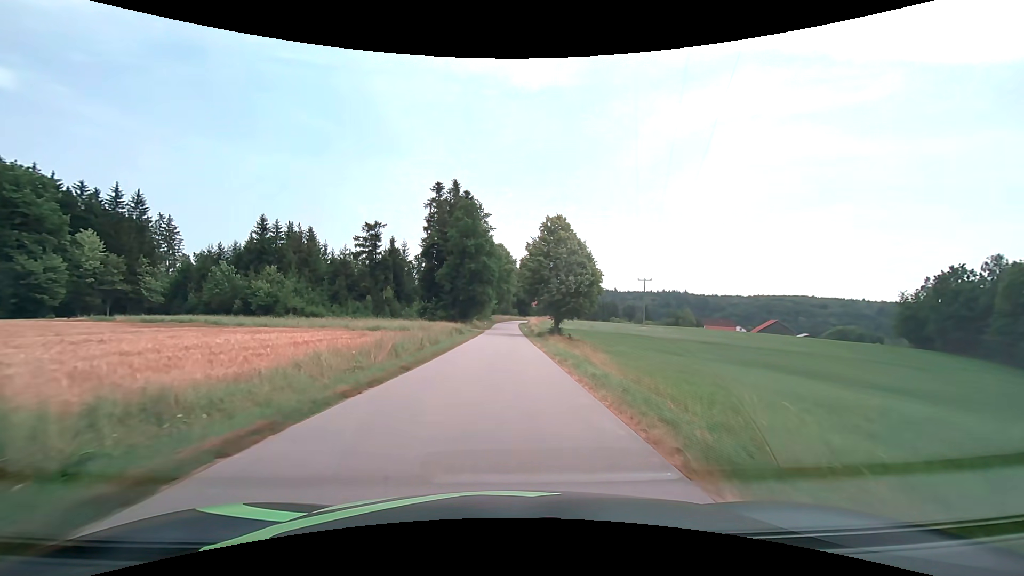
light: Day
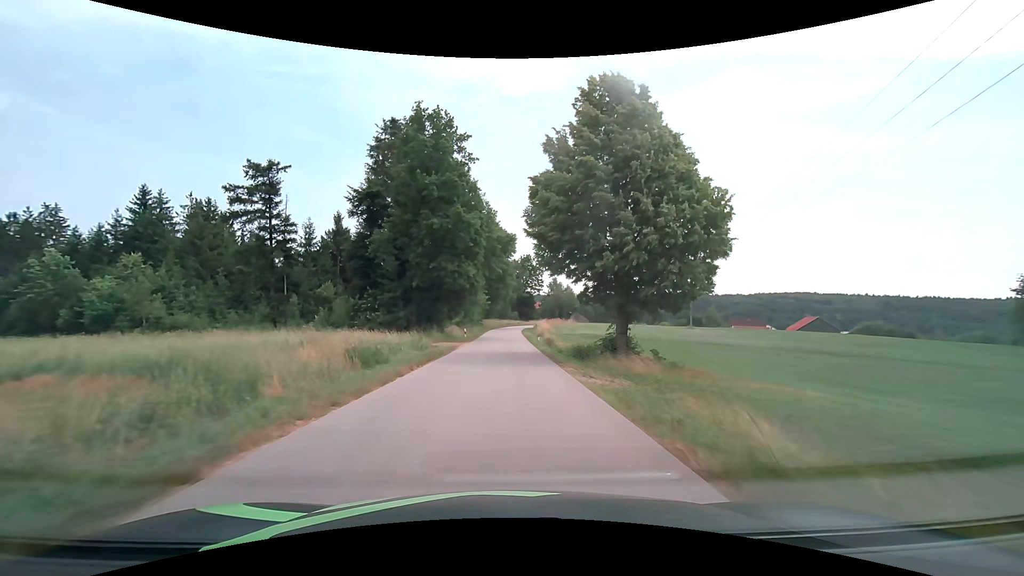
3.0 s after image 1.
(0.0, +32.7) m; 0°
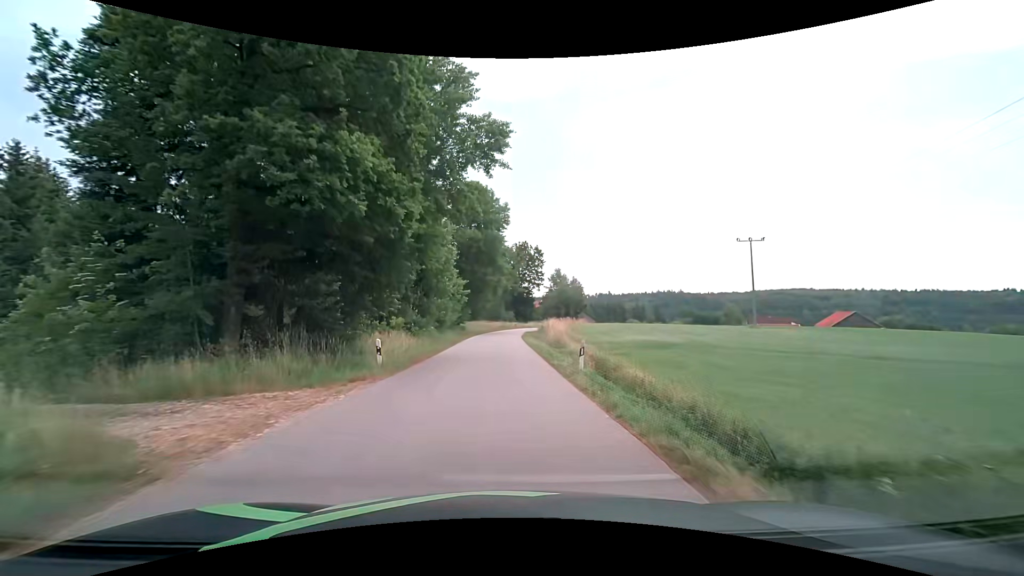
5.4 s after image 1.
(+0.1, +25.7) m; 0°
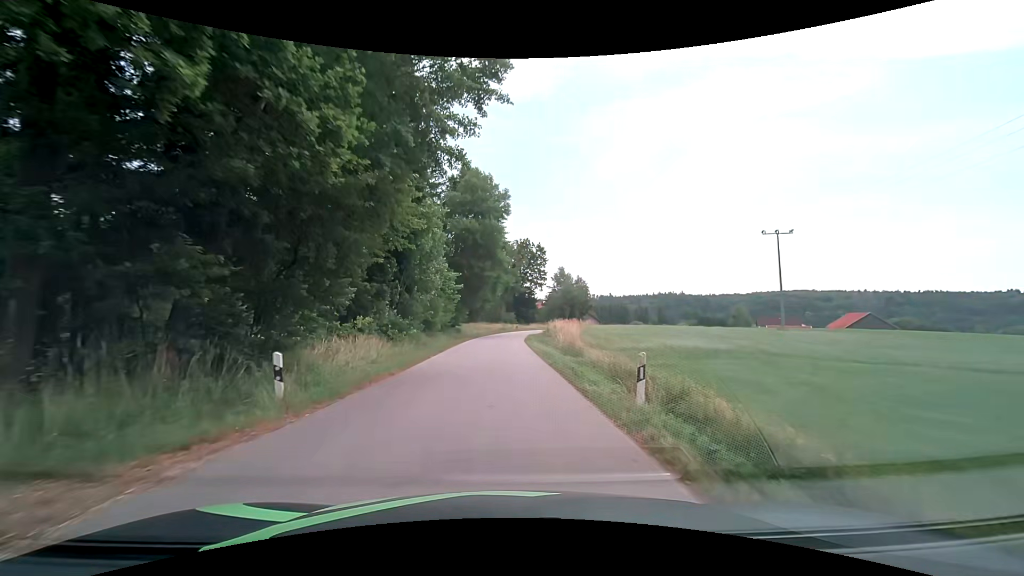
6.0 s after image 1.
(+0.1, +6.5) m; +1°
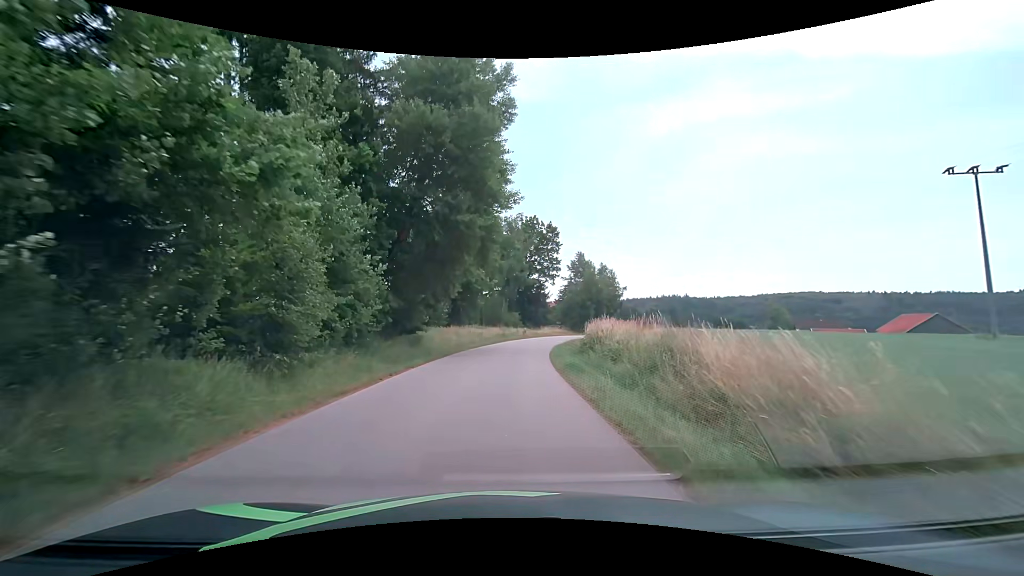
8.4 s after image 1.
(-0.2, +25.3) m; 0°
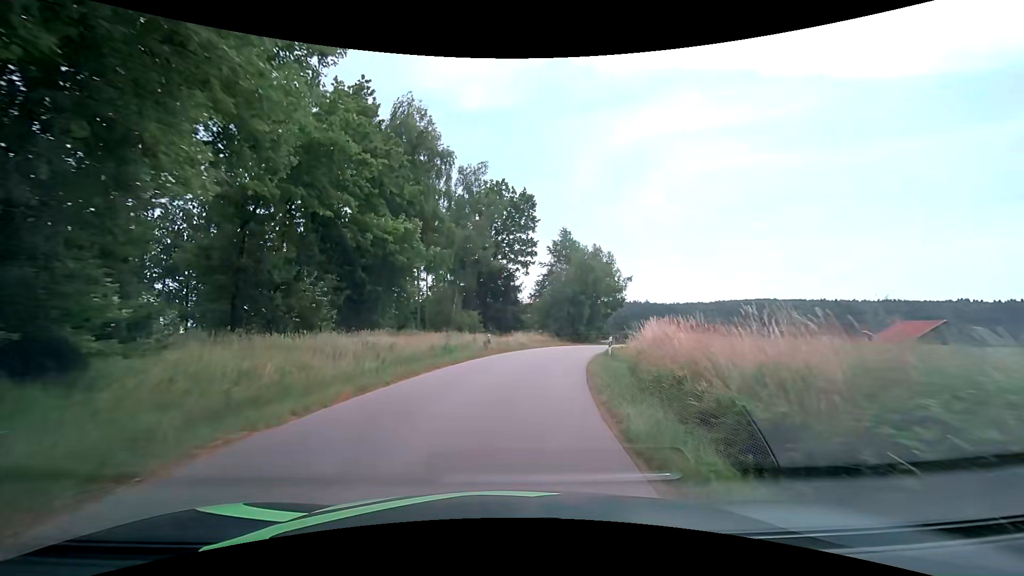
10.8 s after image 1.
(+0.4, +22.6) m; +4°
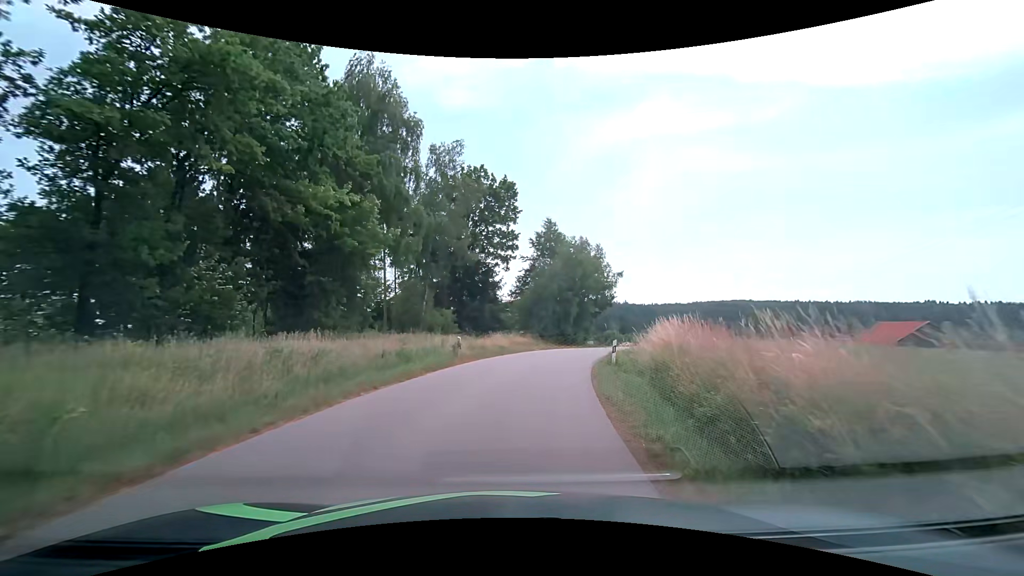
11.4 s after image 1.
(+0.1, +5.3) m; +1°
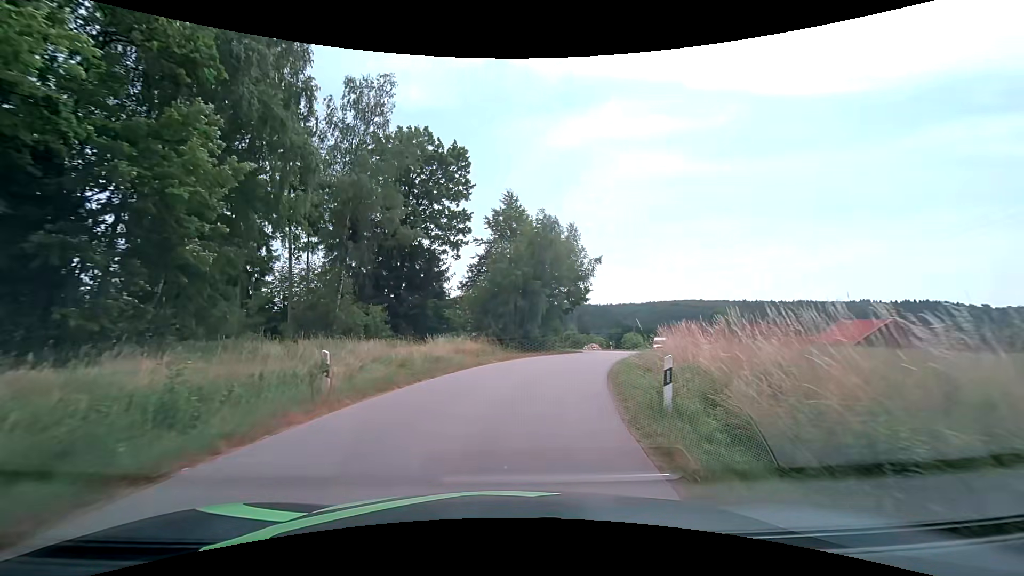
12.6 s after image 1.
(+0.5, +10.3) m; +6°
(0, +10) (+2, +20) (+5, +29) (+9, +39) (+12, +48) (+15, +58) (+19, +67) (+23, +76) (+27, +85) (+30, +95) m
